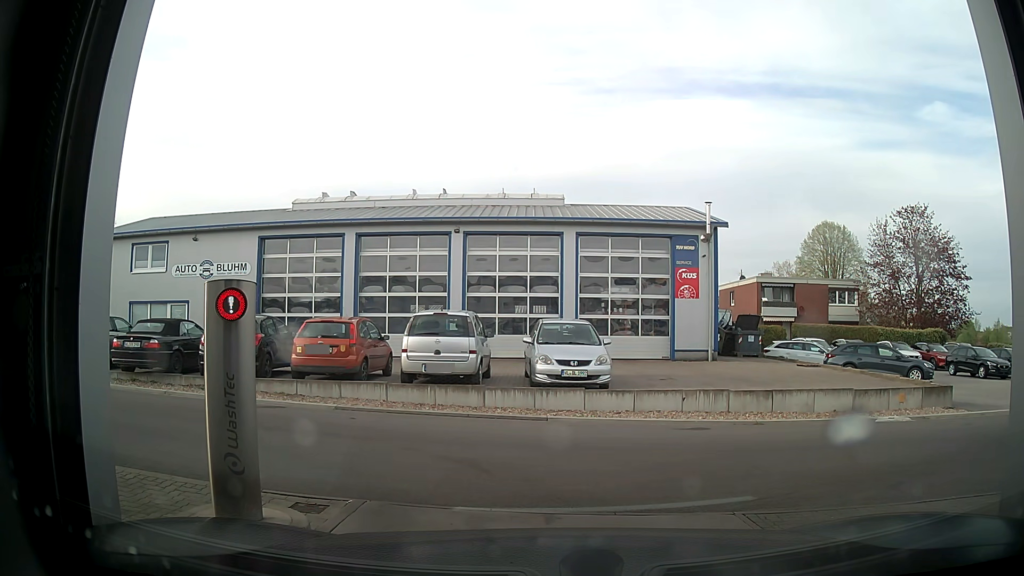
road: service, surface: asphalt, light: Day
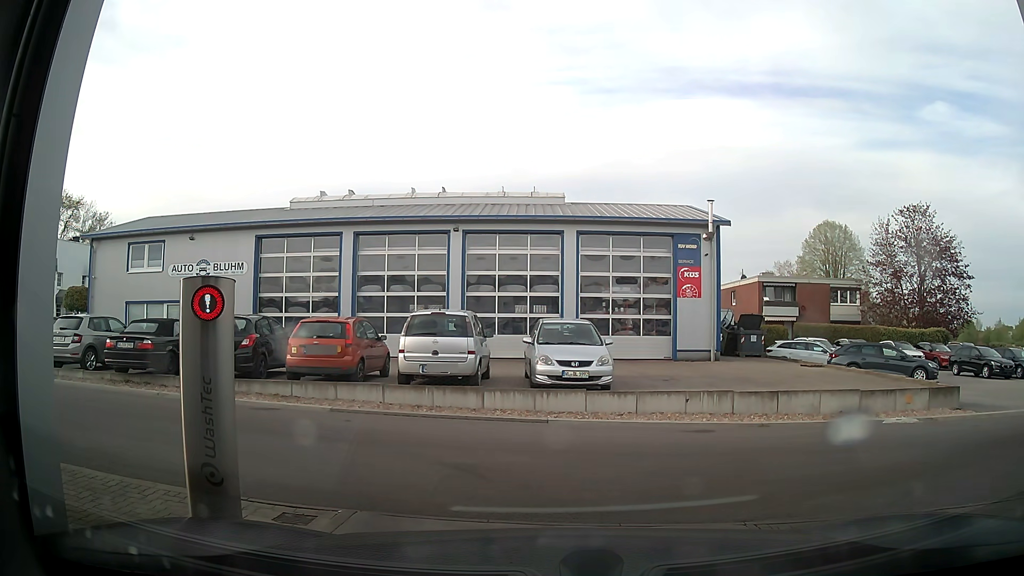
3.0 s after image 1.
(0.0, +0.3) m; 0°
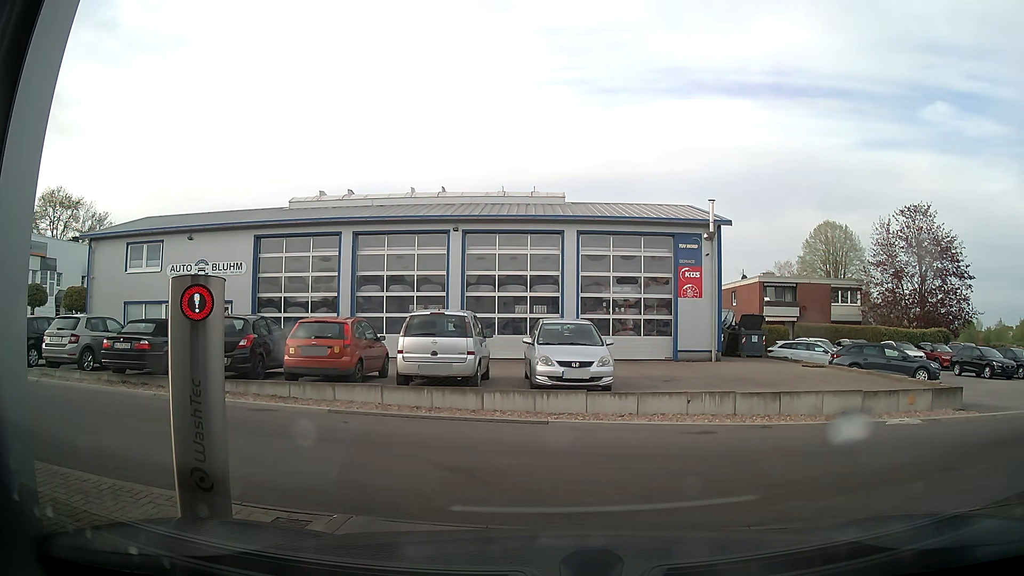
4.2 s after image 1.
(0.0, +0.1) m; 0°
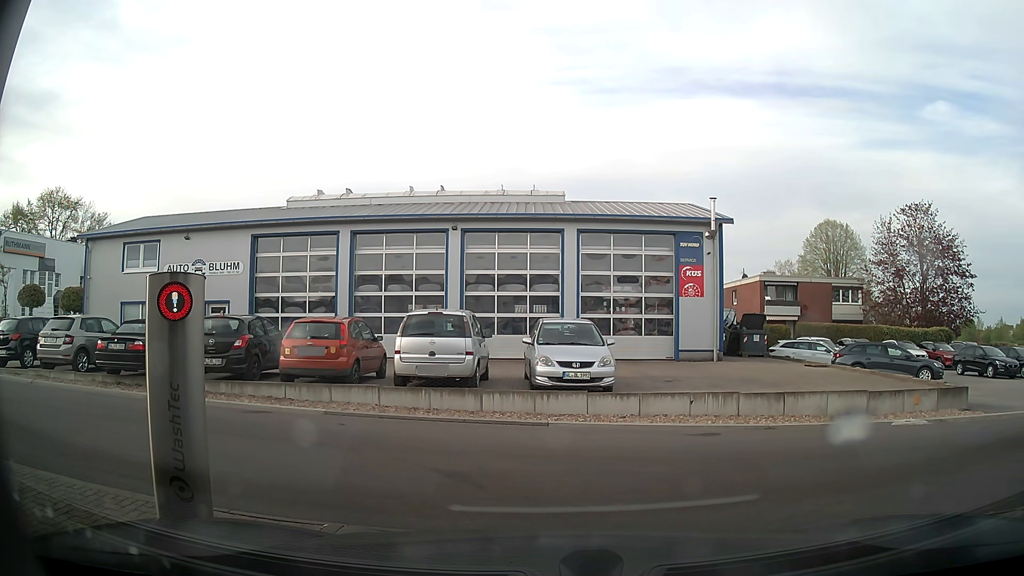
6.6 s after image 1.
(0.0, +0.2) m; 0°
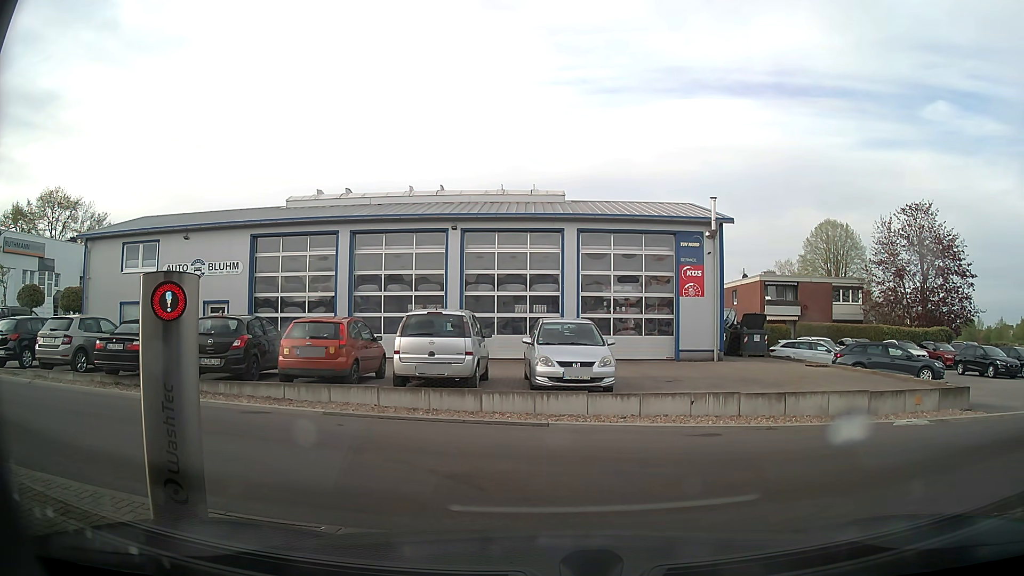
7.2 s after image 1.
(0.0, 0.0) m; 0°
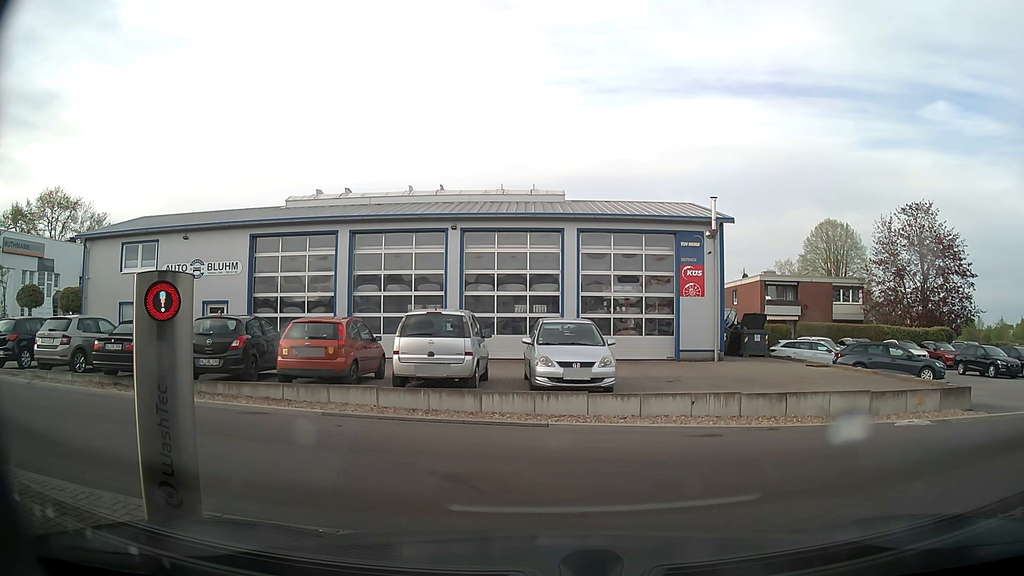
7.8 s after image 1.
(0.0, +0.1) m; 0°
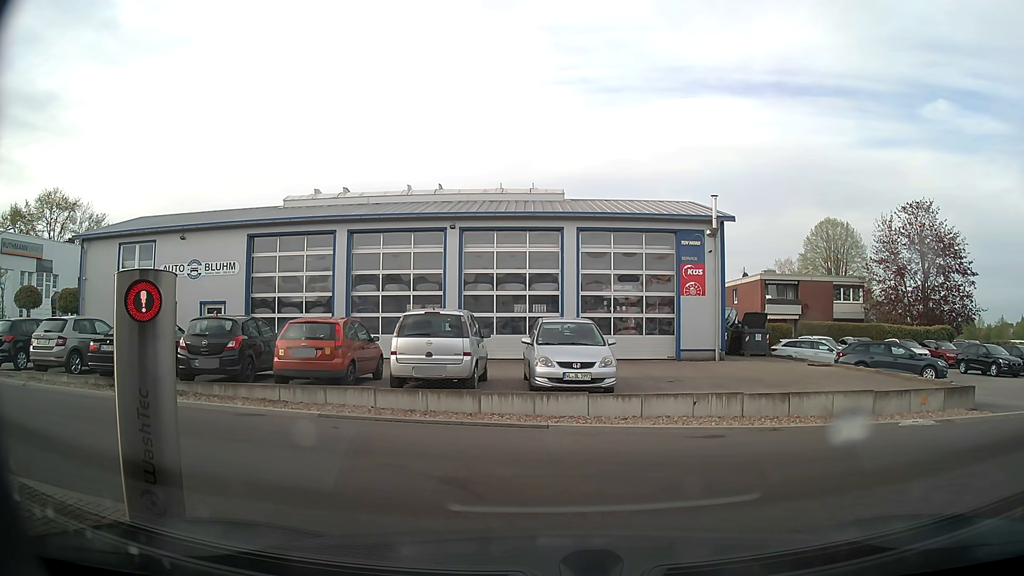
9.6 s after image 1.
(0.0, +0.1) m; 0°
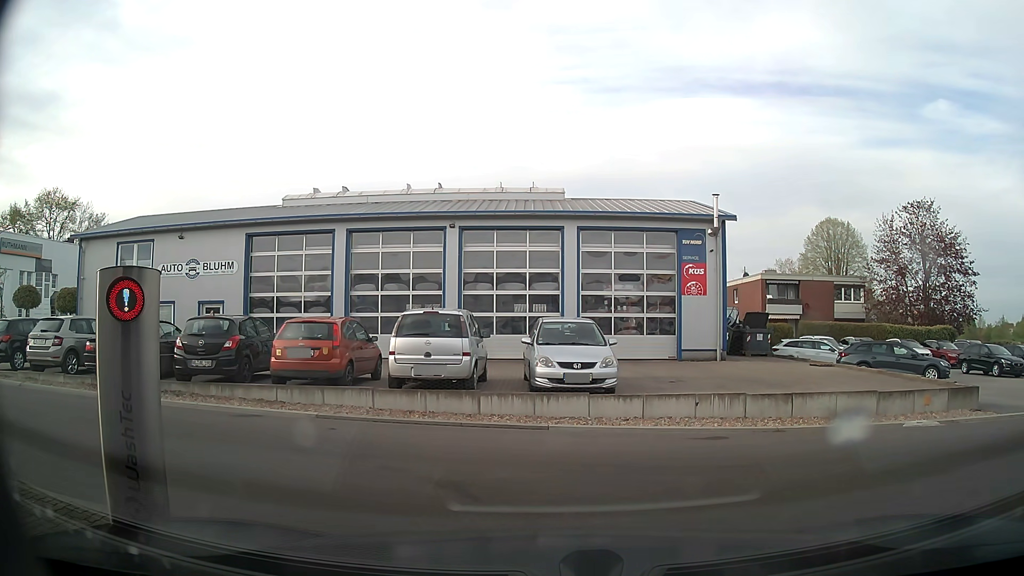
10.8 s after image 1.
(0.0, +0.1) m; 0°
